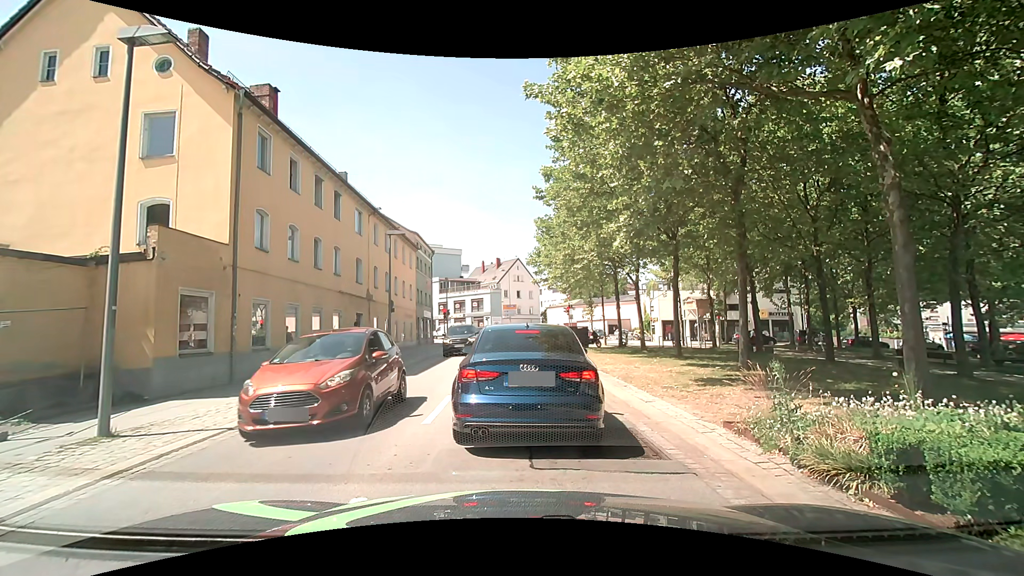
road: tertiary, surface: asphalt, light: Day
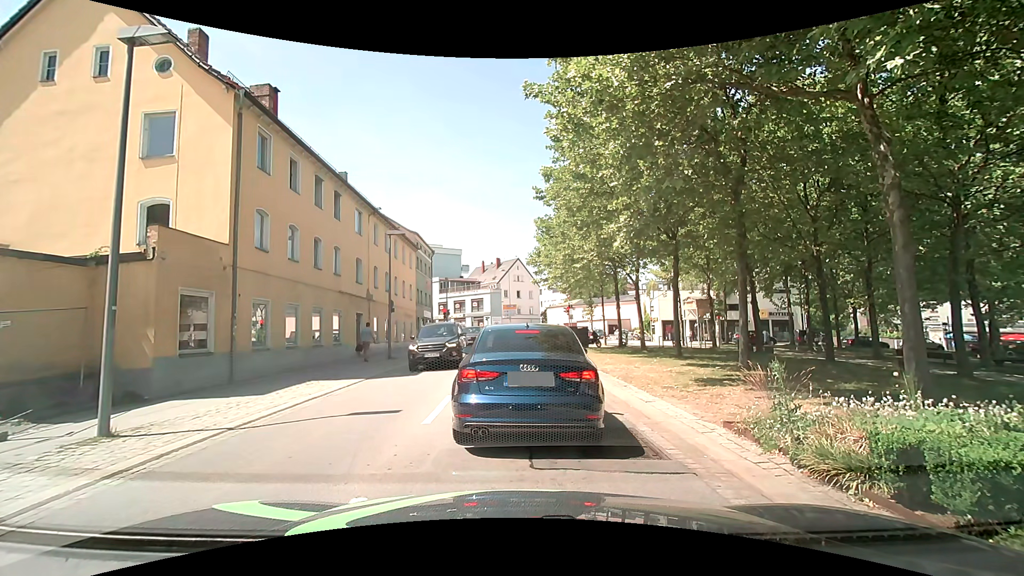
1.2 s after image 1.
(0.0, 0.0) m; 0°
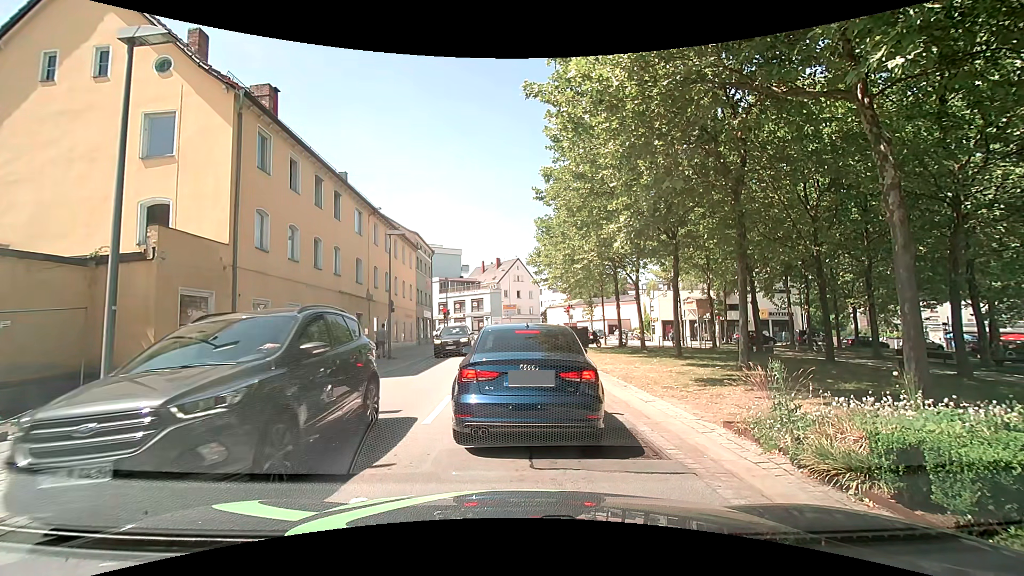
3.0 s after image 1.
(0.0, 0.0) m; 0°
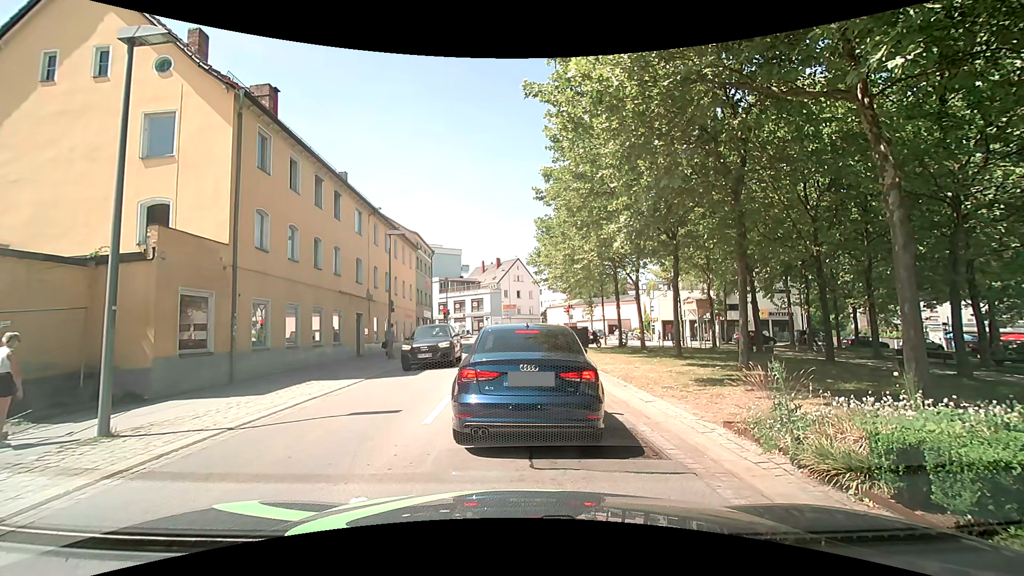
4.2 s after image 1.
(0.0, 0.0) m; 0°
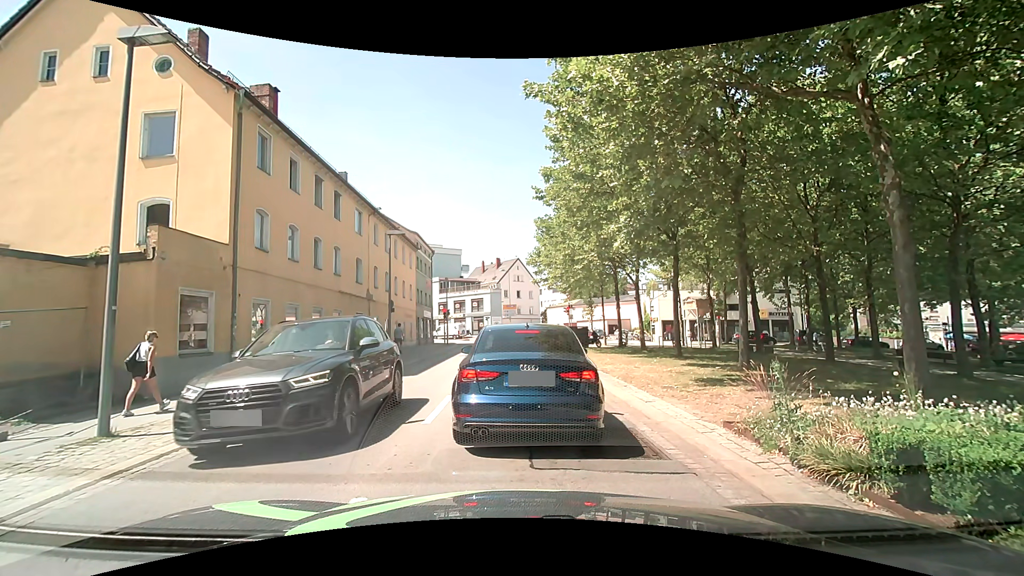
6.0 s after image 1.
(0.0, 0.0) m; 0°
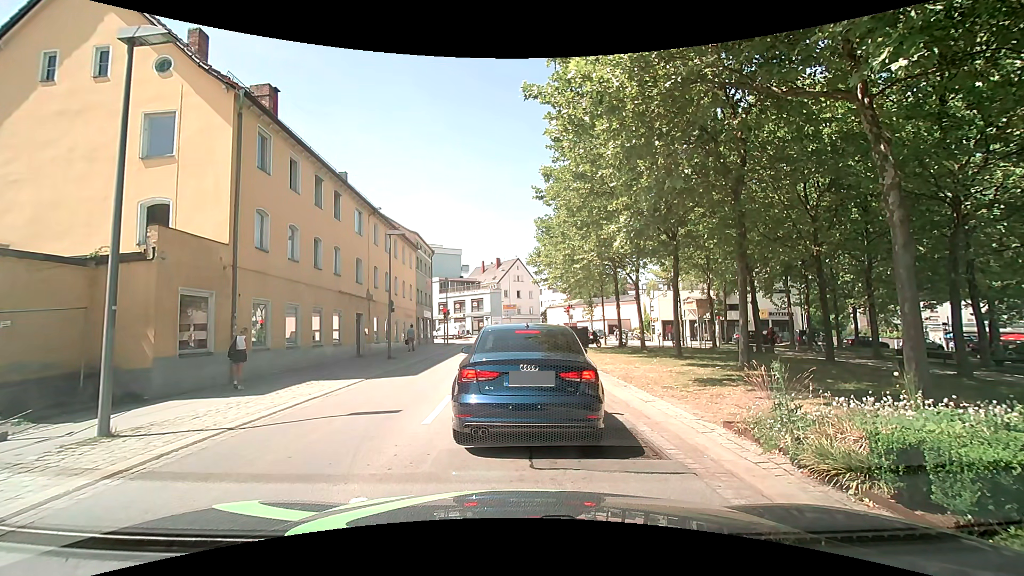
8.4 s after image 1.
(0.0, 0.0) m; 0°
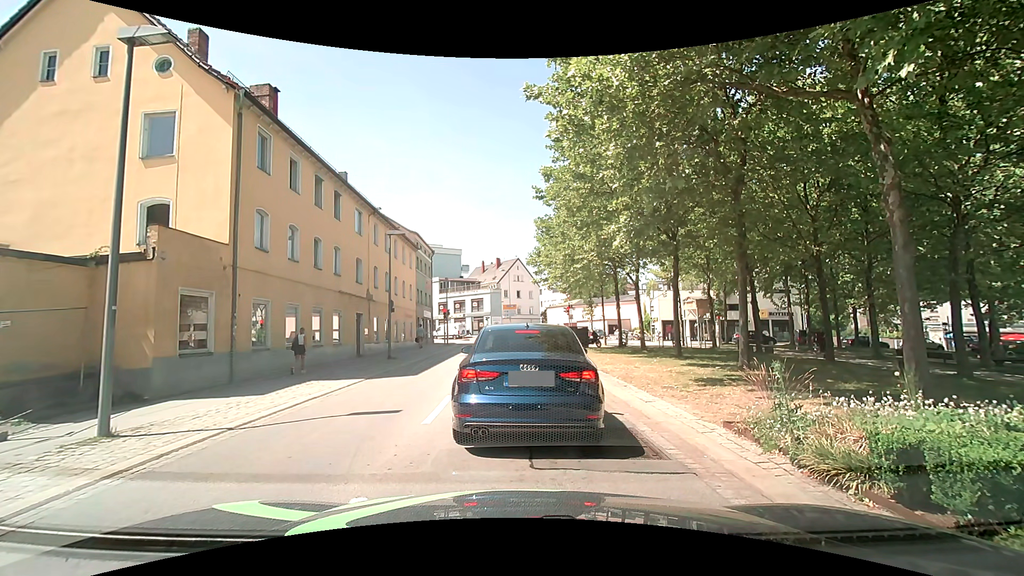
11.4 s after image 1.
(0.0, 0.0) m; 0°
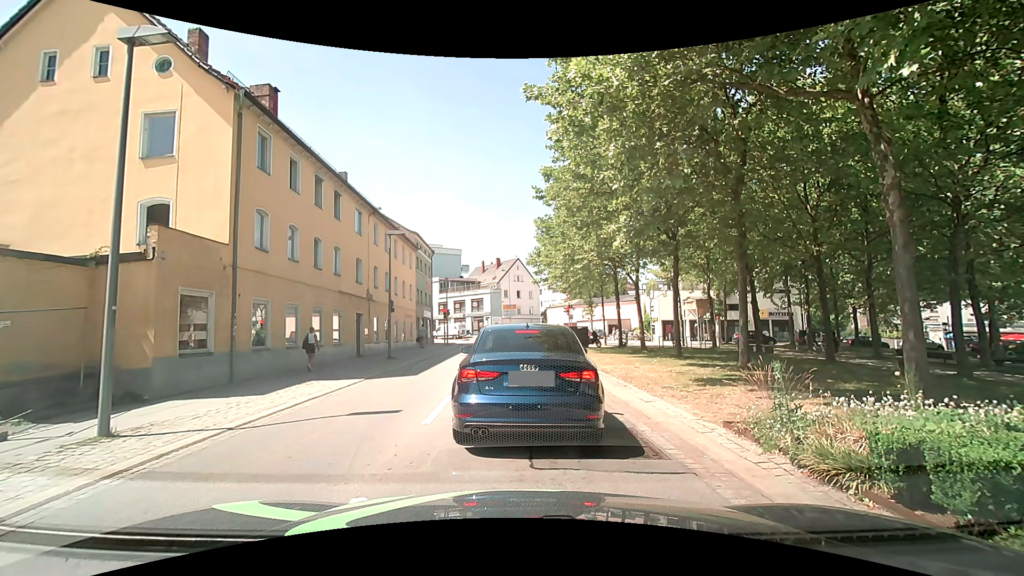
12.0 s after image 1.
(0.0, 0.0) m; 0°
